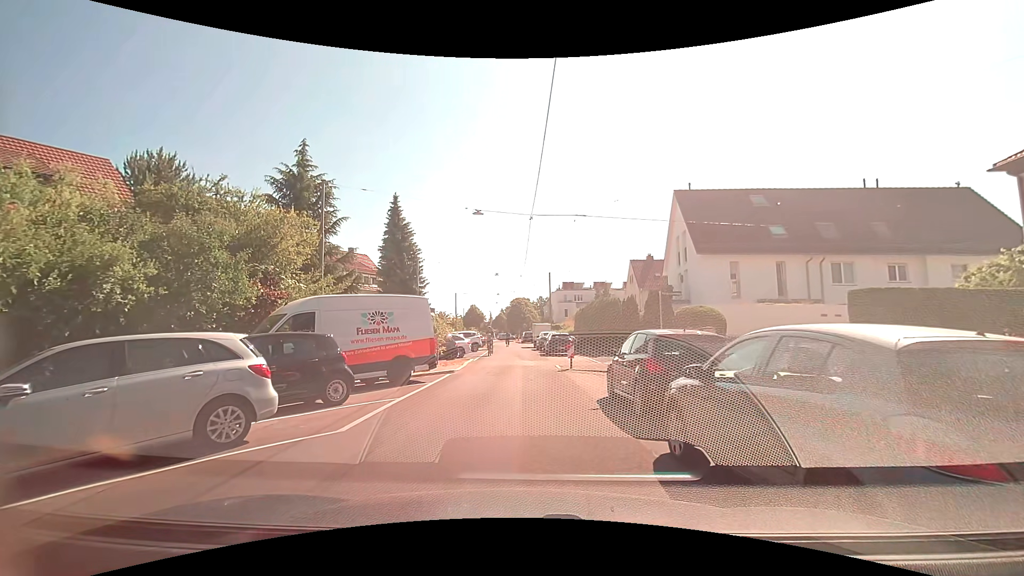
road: residential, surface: asphalt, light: Day
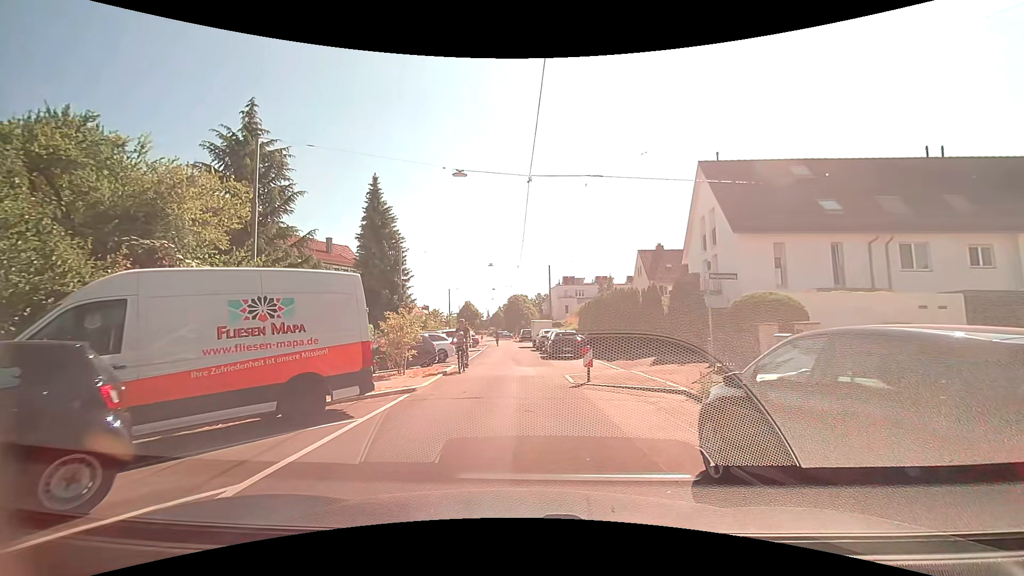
(0.0, +6.0) m; +1°
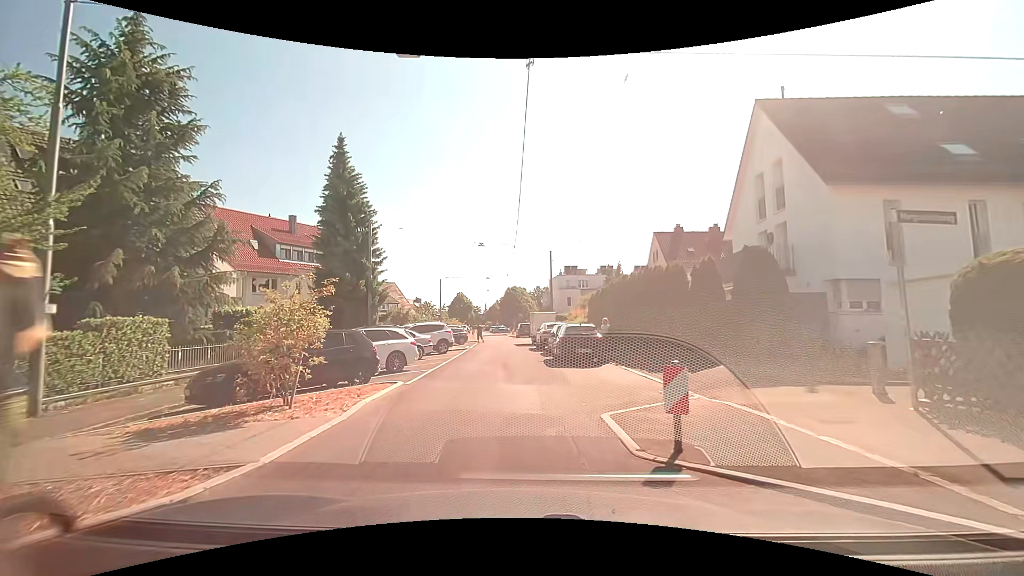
(-0.2, +8.1) m; -2°
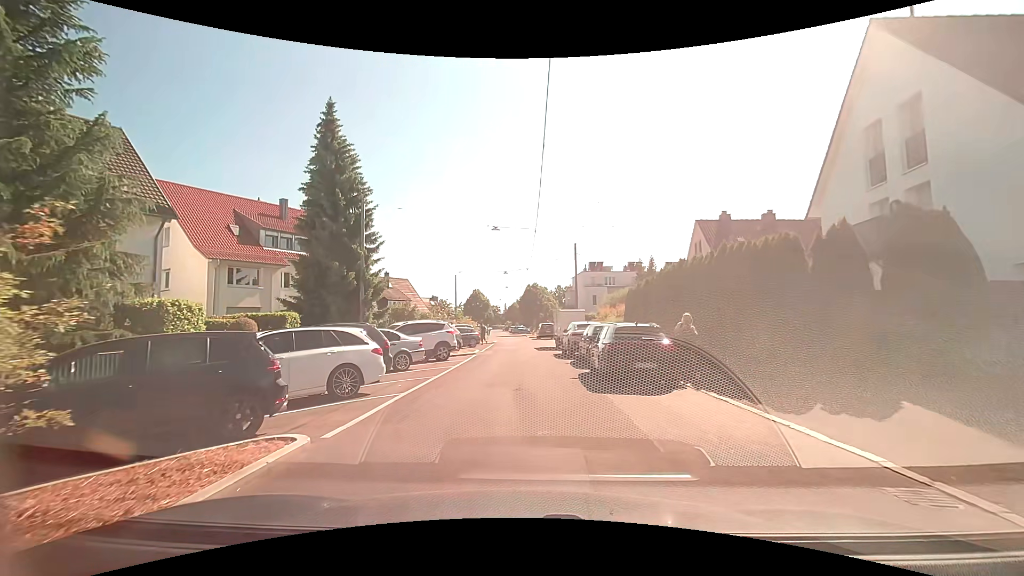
(0.0, +6.1) m; -2°
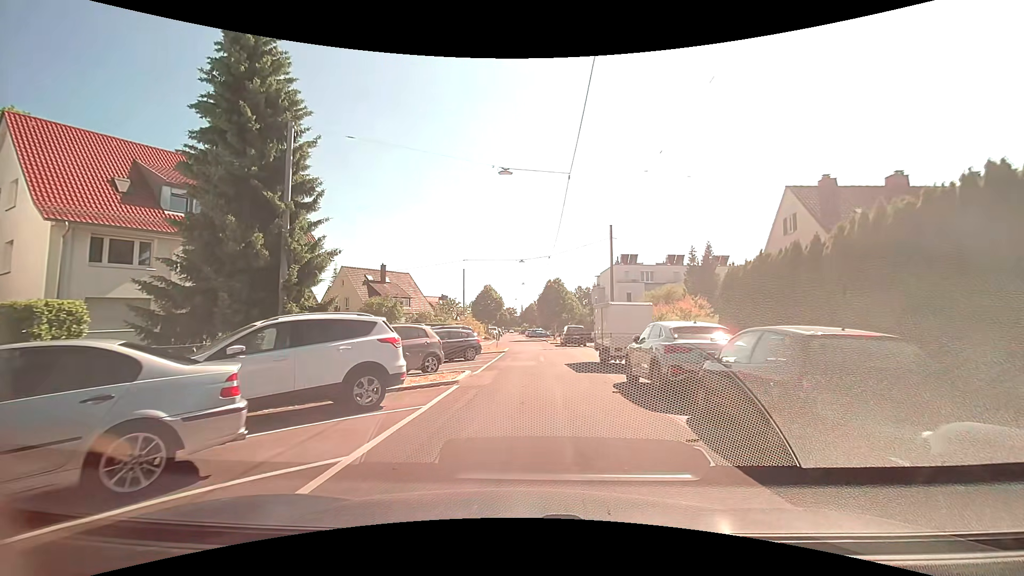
(-0.2, +11.9) m; -2°
(0, +10) (+1, +20) (+1, +30) (+2, +40) (+2, +50) (+2, +60) (+1, +70) (-1, +80) (-1, +90) (-1, +100) m
